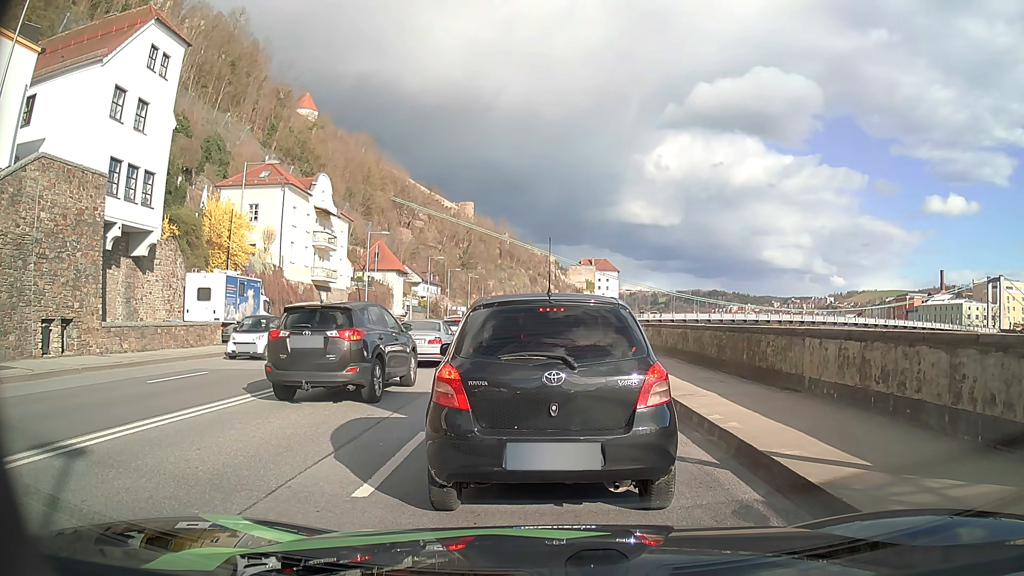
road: primary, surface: asphalt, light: Day
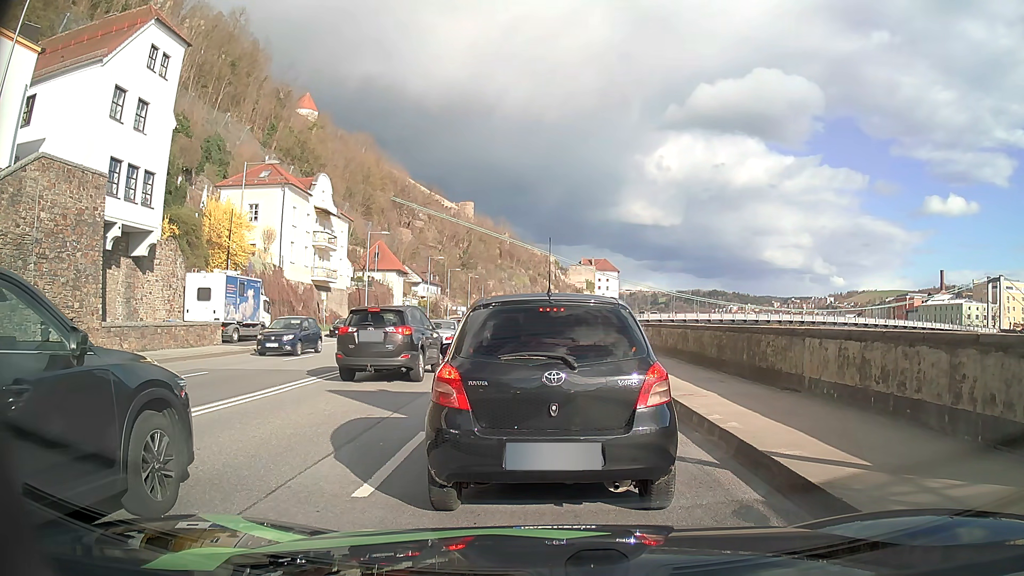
(0.0, 0.0) m; 0°
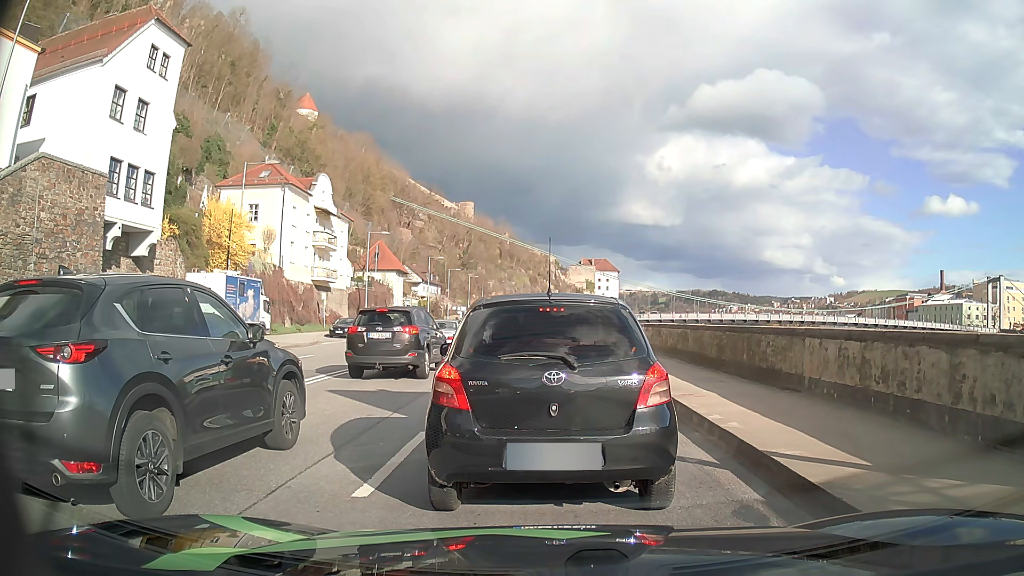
(0.0, 0.0) m; 0°
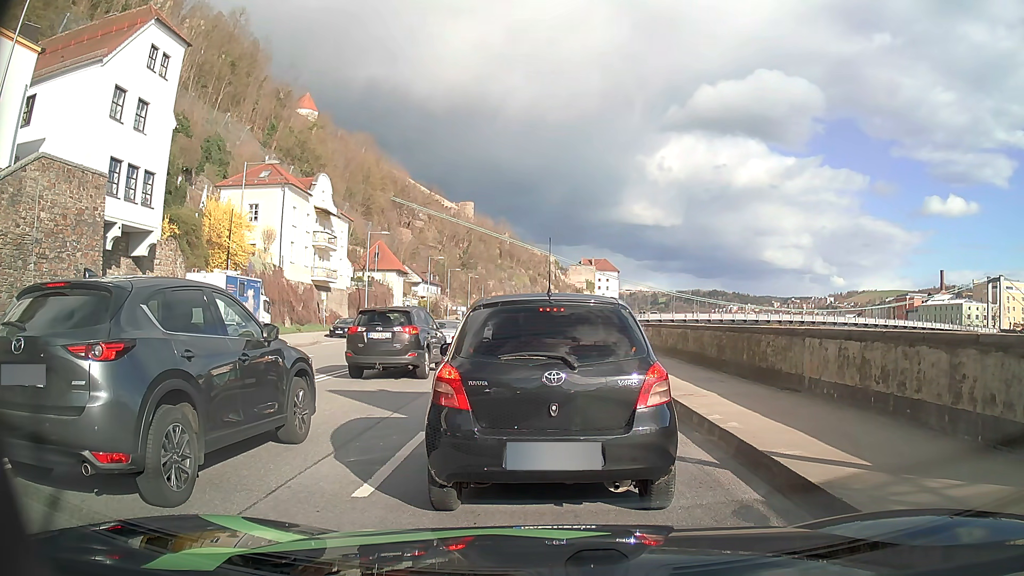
(0.0, 0.0) m; 0°
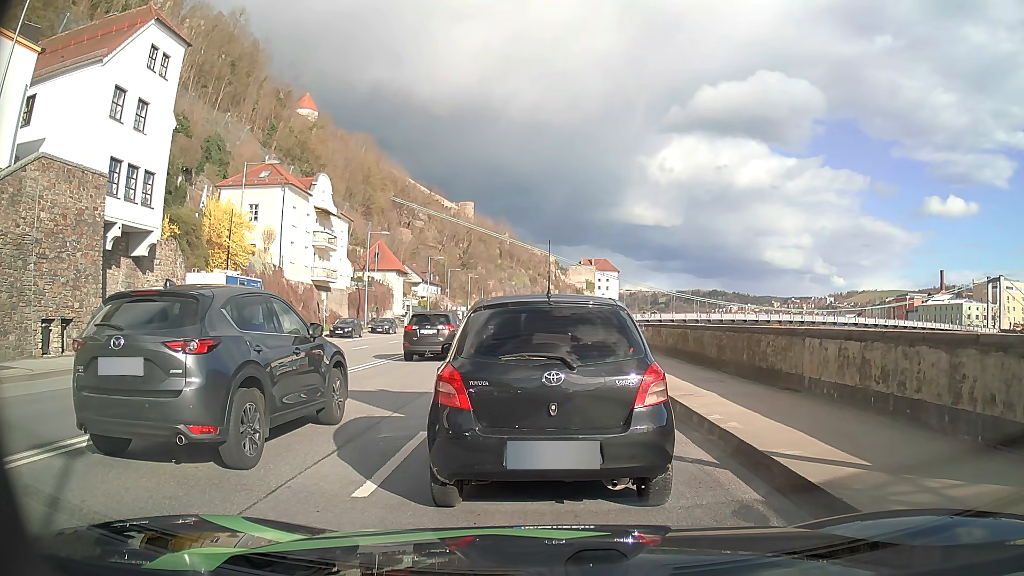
(0.0, 0.0) m; 0°
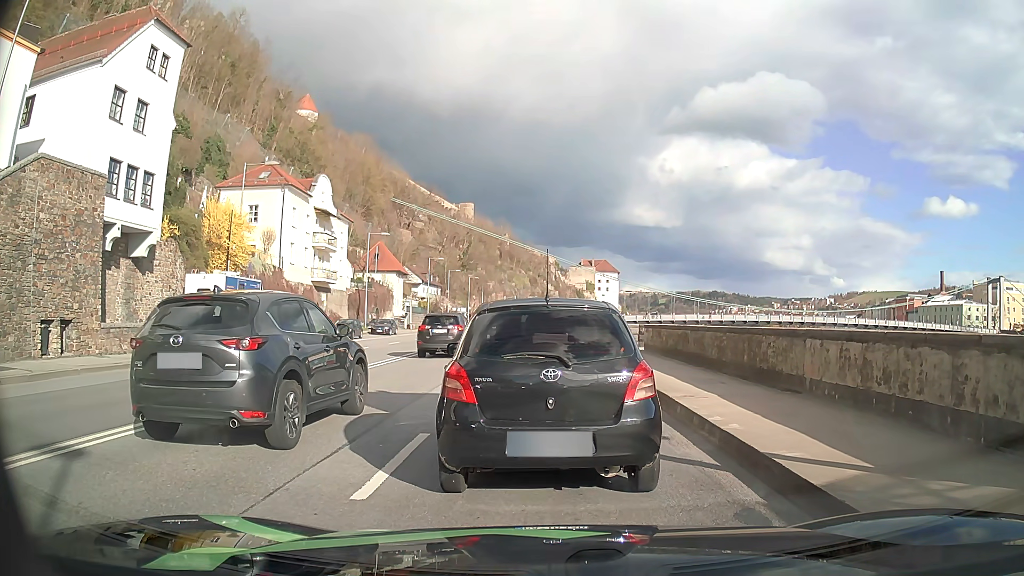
(0.0, 0.0) m; 0°
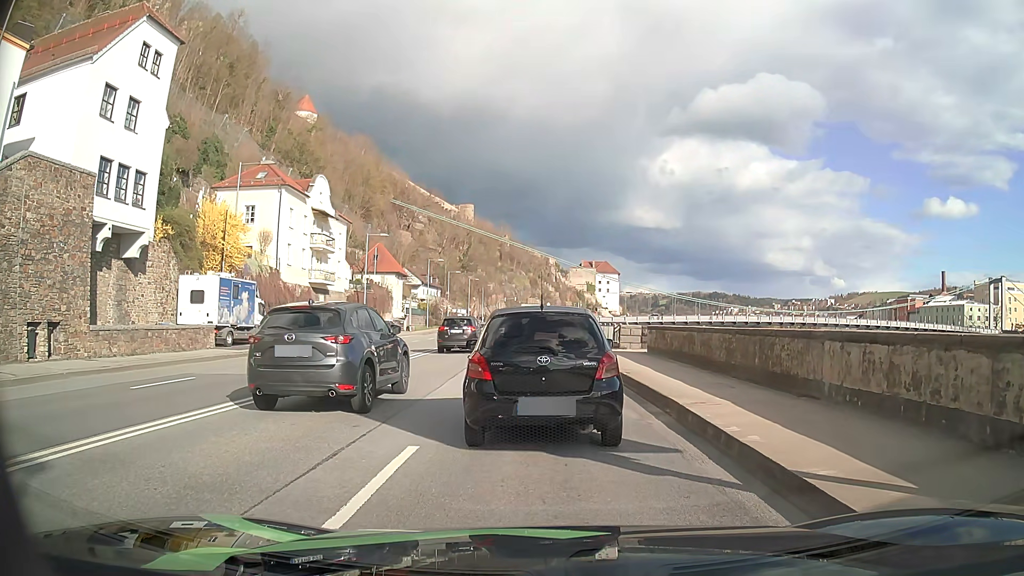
(0.0, +0.8) m; 0°
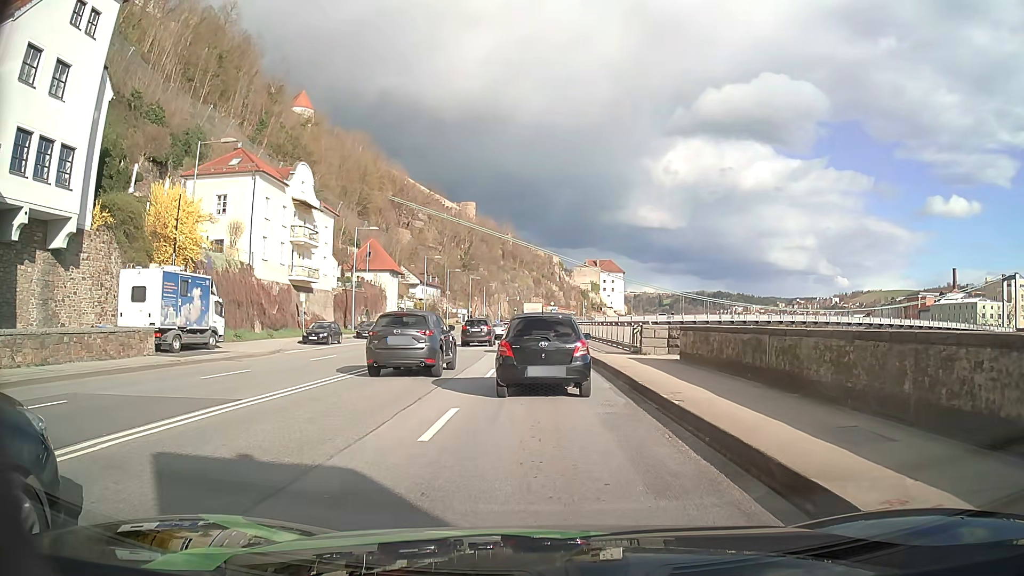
(0.0, +5.9) m; -1°
(0, +10) (0, +20) (0, +30) (0, +40) (0, +50) (0, +60) (-1, +70) (-1, +80) (-1, +90) (-1, +100) m
